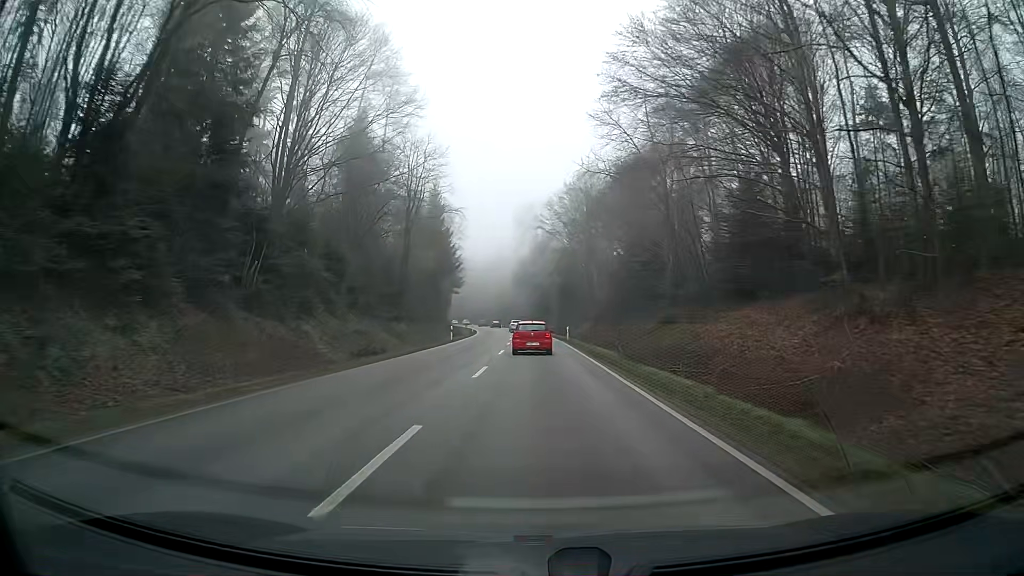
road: secondary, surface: asphalt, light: Day
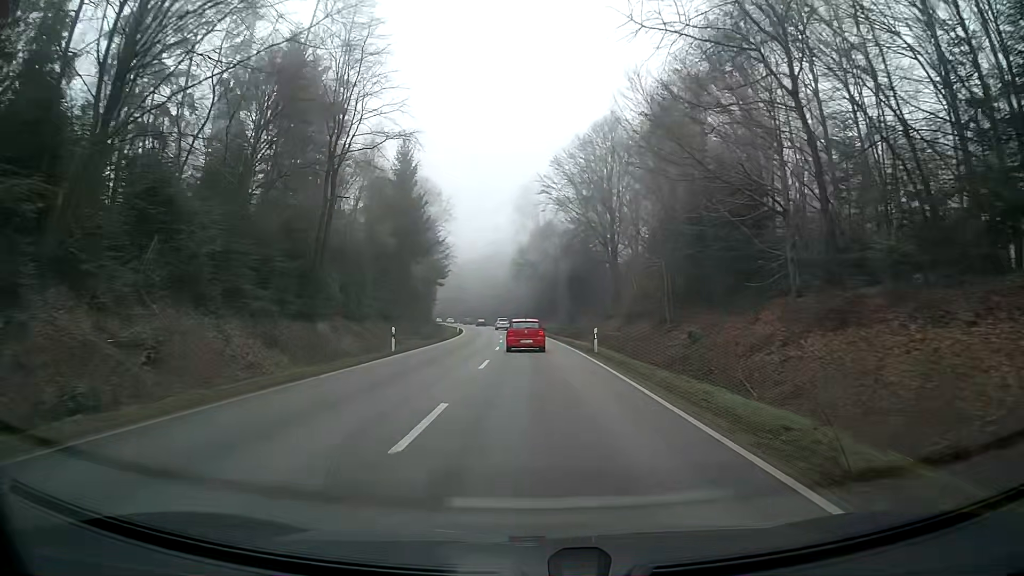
(-0.1, +21.8) m; 0°
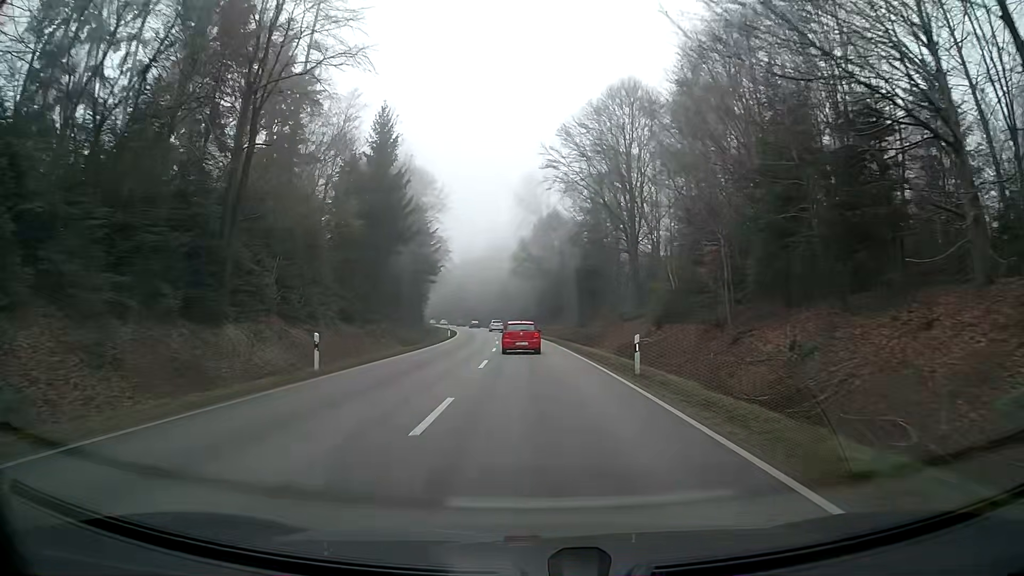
(0.0, +10.9) m; 0°
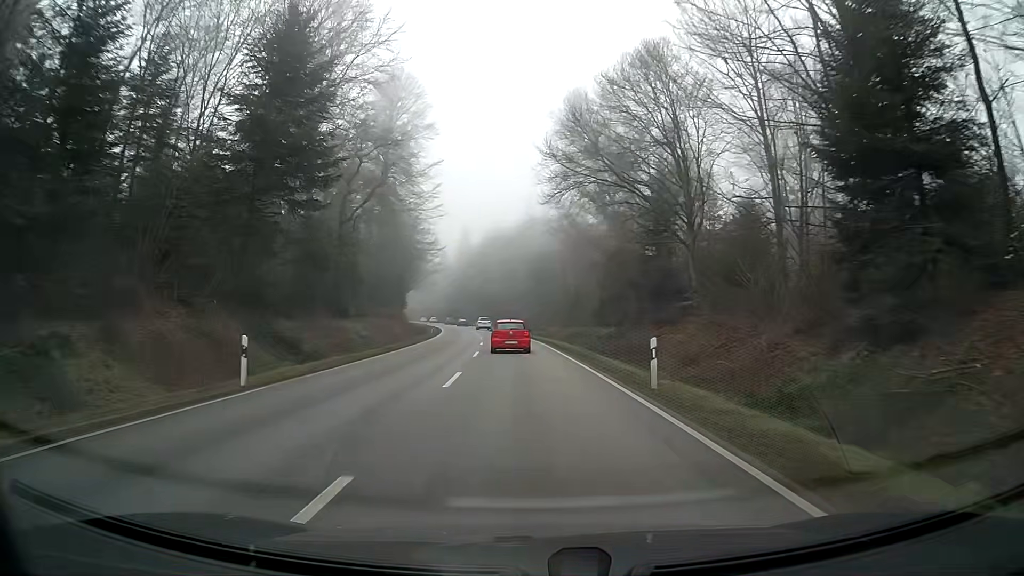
(-1.4, +54.4) m; -4°
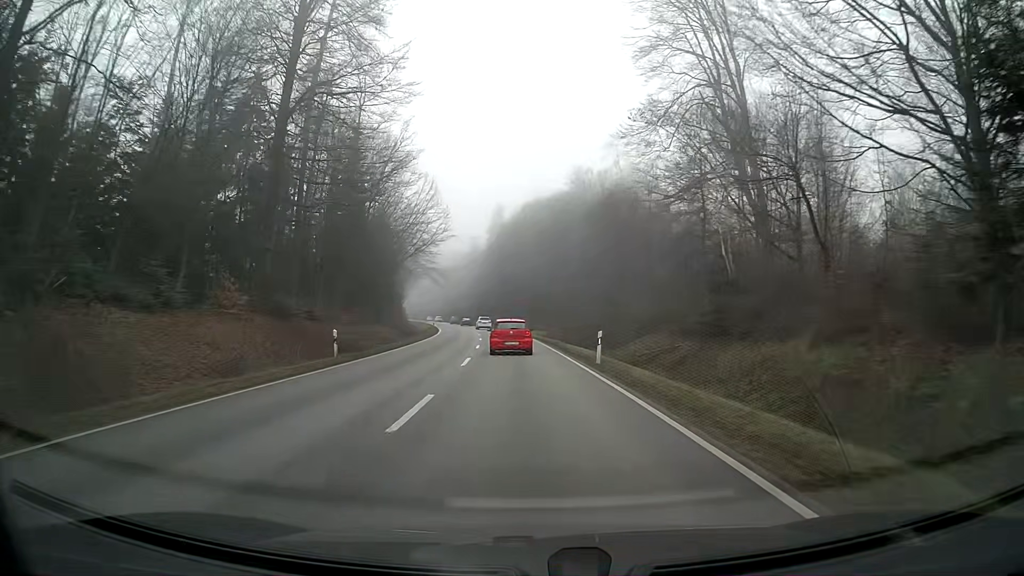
(-1.3, +41.6) m; -3°
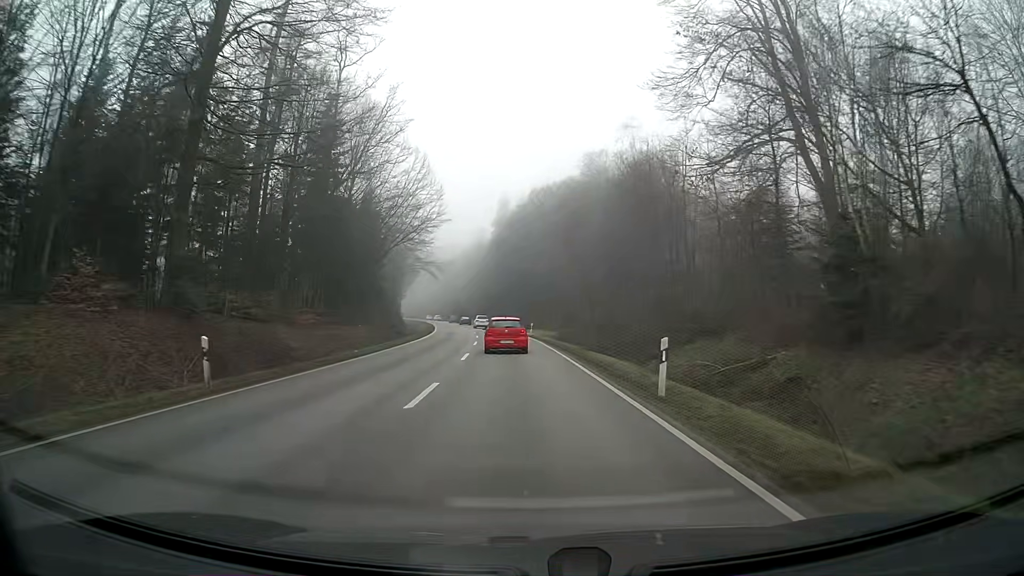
(-0.1, +9.9) m; -1°
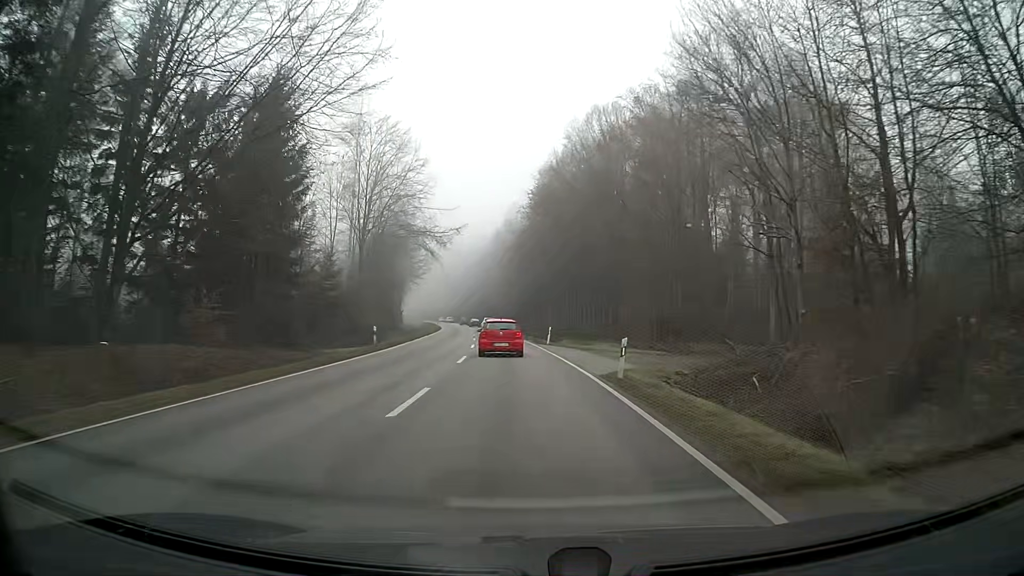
(-1.2, +36.9) m; -4°
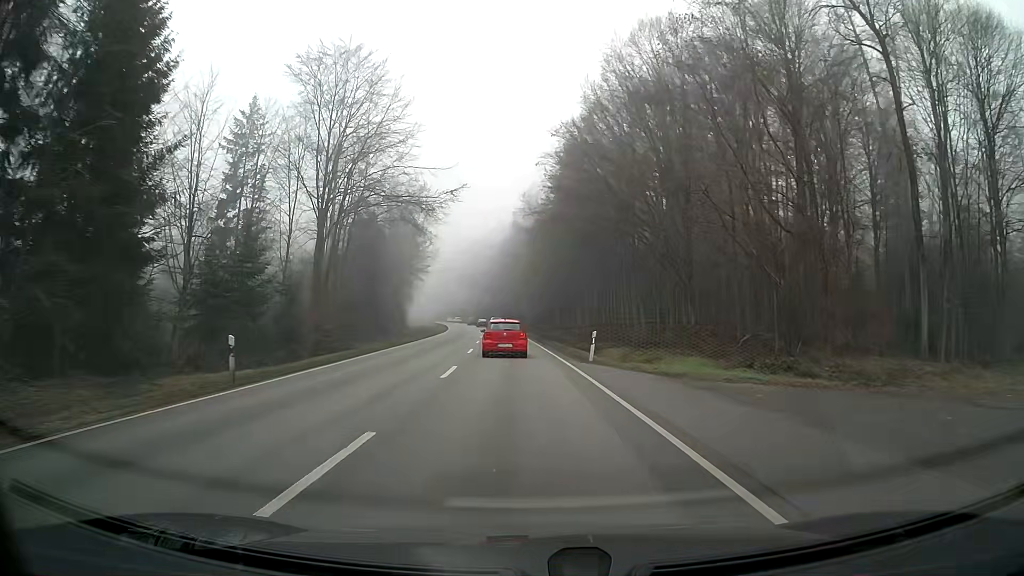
(-0.2, +17.3) m; -2°
